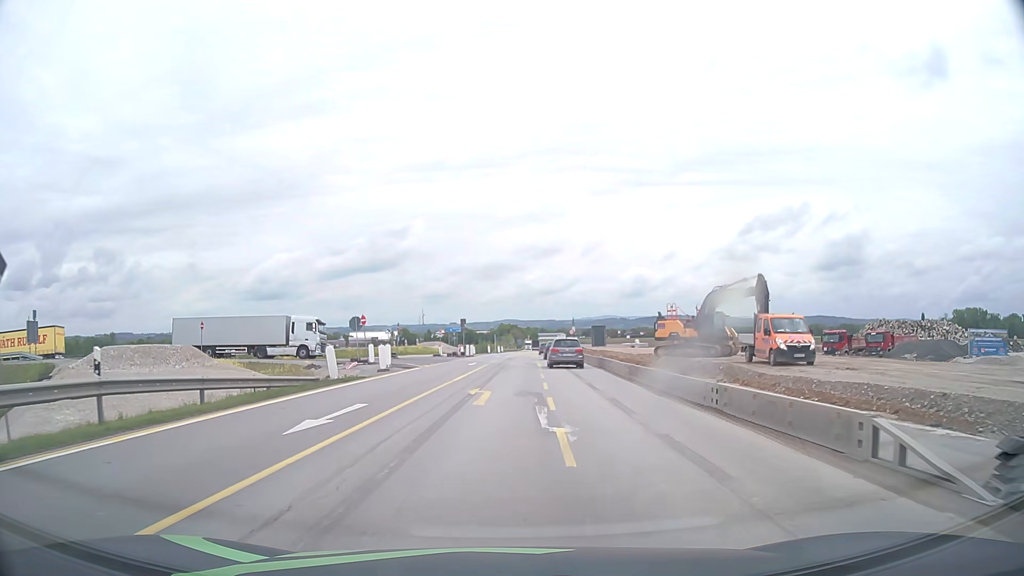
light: Day
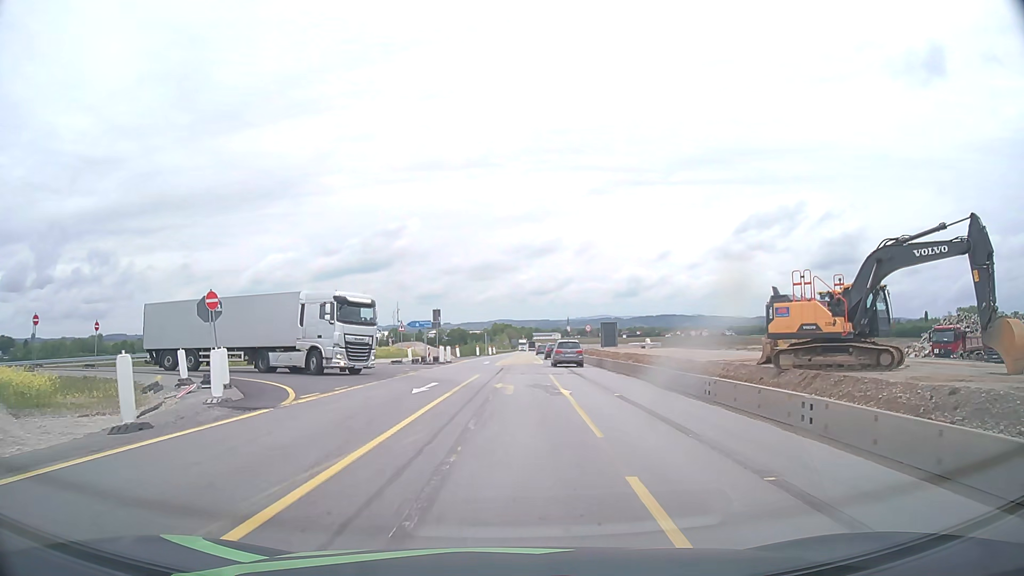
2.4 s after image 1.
(-0.1, +21.2) m; 0°
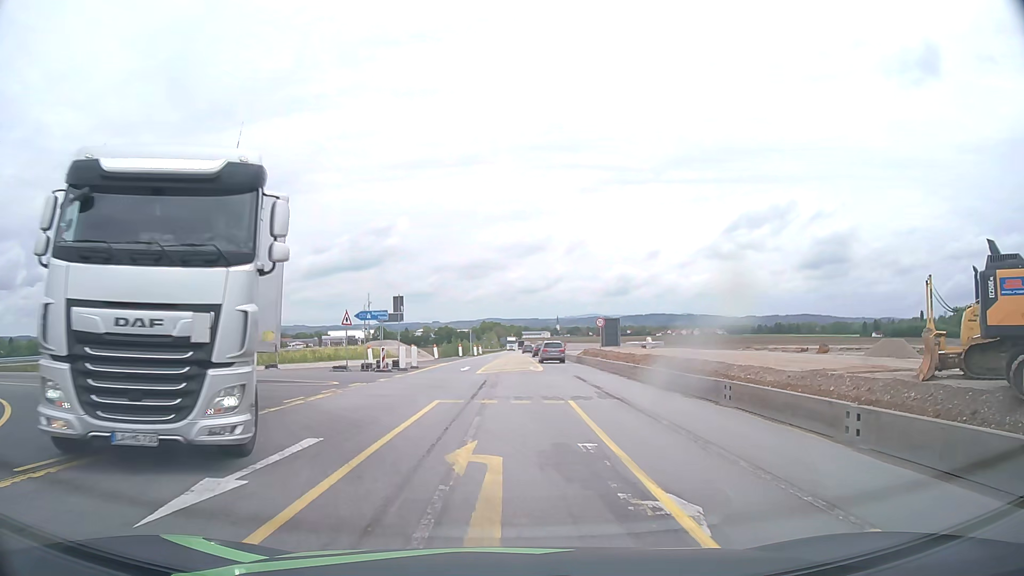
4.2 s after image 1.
(+0.1, +13.1) m; +1°
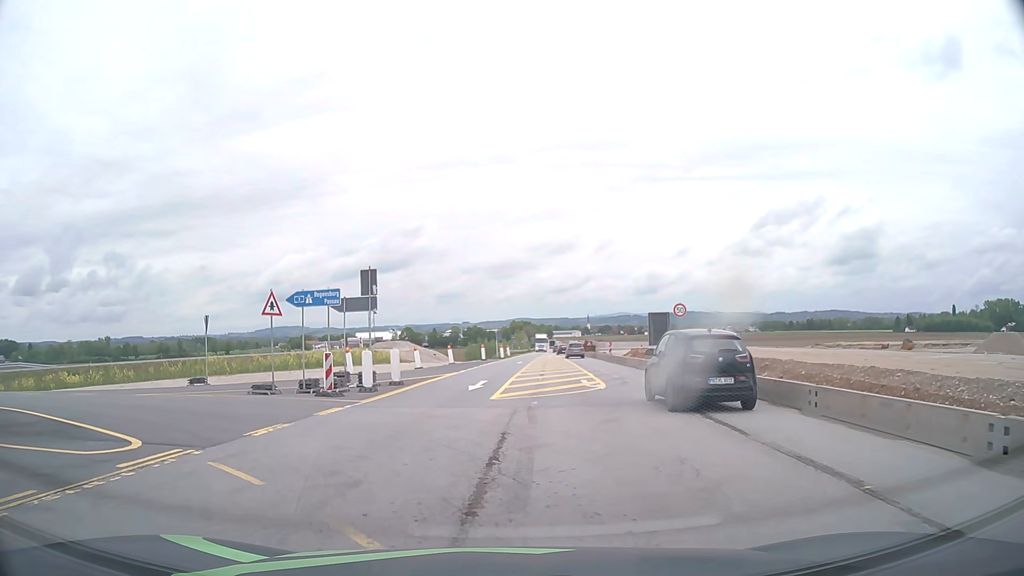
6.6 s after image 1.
(-0.1, +14.1) m; -2°
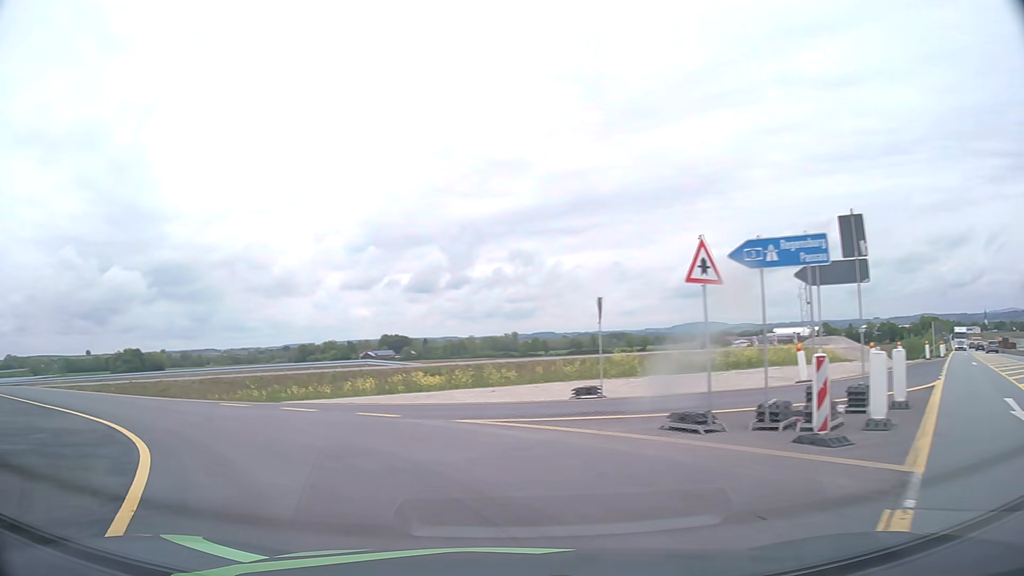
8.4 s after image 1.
(-2.4, +9.2) m; -36°
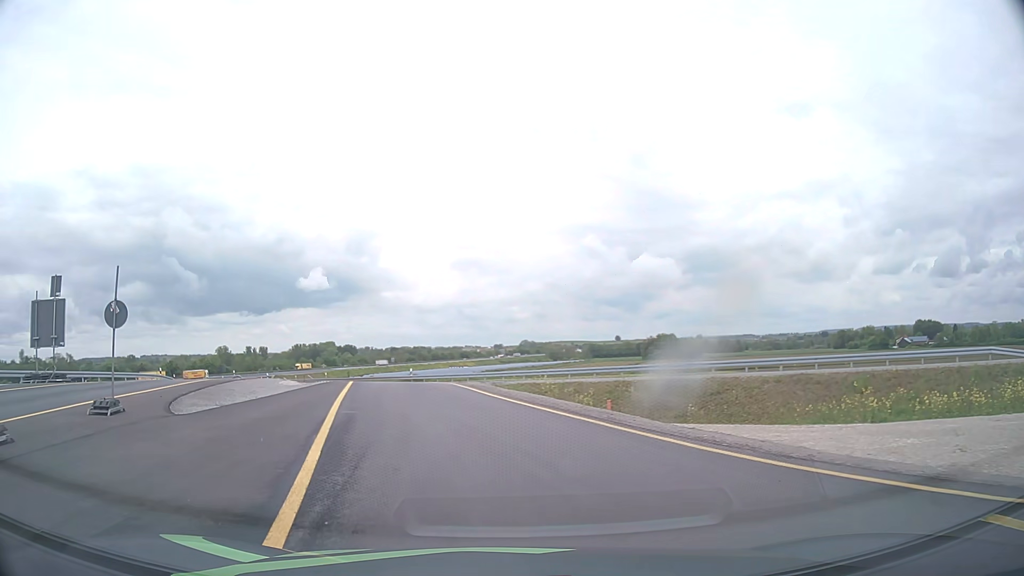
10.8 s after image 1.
(-7.0, +14.2) m; -46°
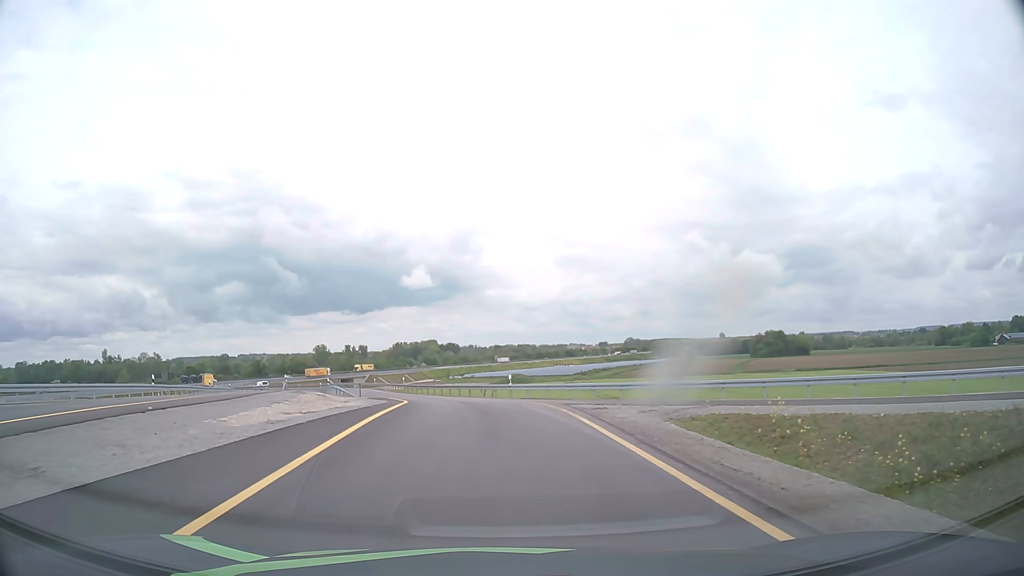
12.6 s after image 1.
(-2.0, +17.3) m; -9°
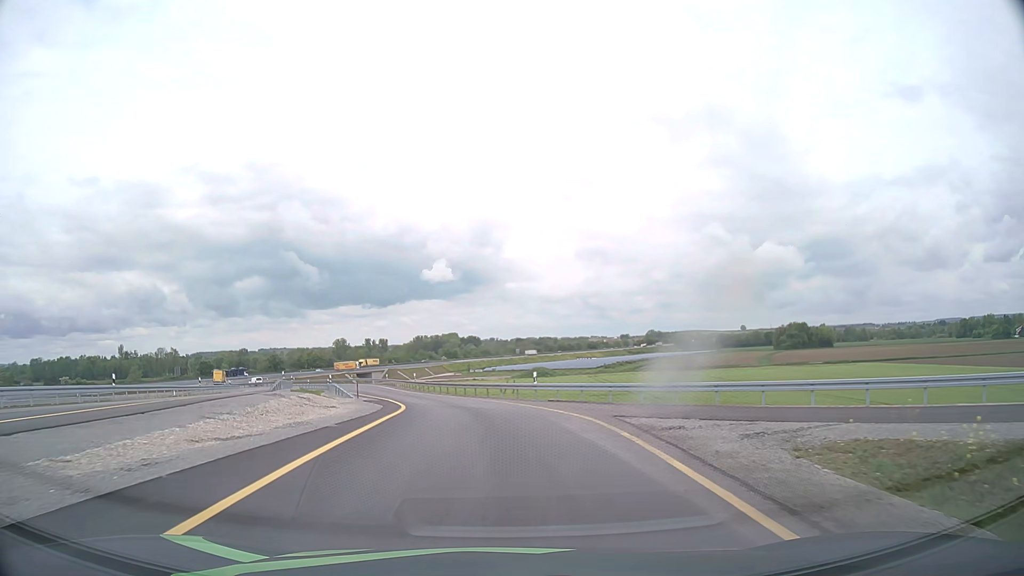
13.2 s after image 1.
(-0.1, +6.8) m; -2°
(0, +10) (-1, +20) (-3, +30) (-5, +39) (-8, +49) (-11, +59) (-14, +68) (-17, +78) (-21, +87) (-24, +96) m
